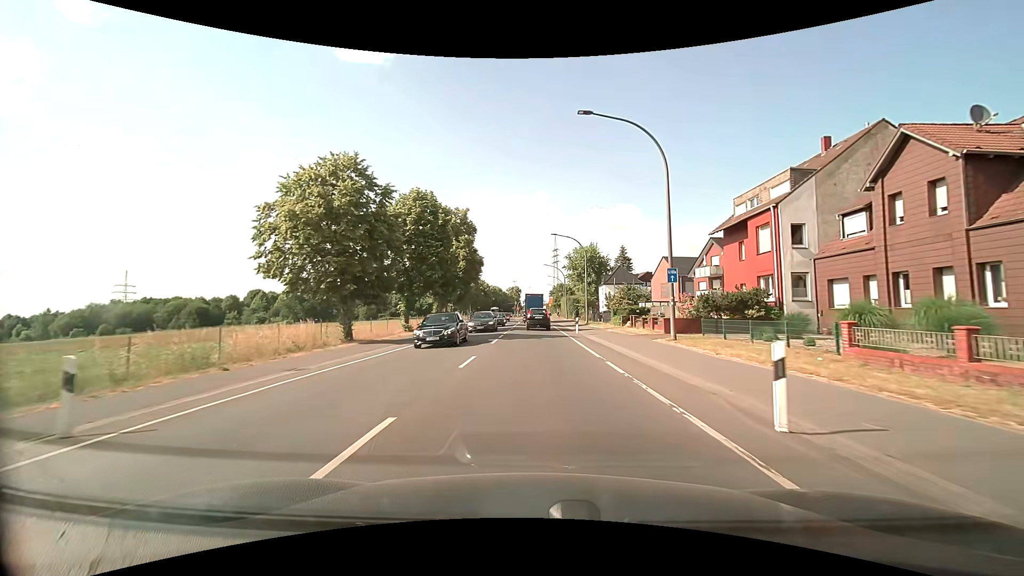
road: primary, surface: asphalt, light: Day
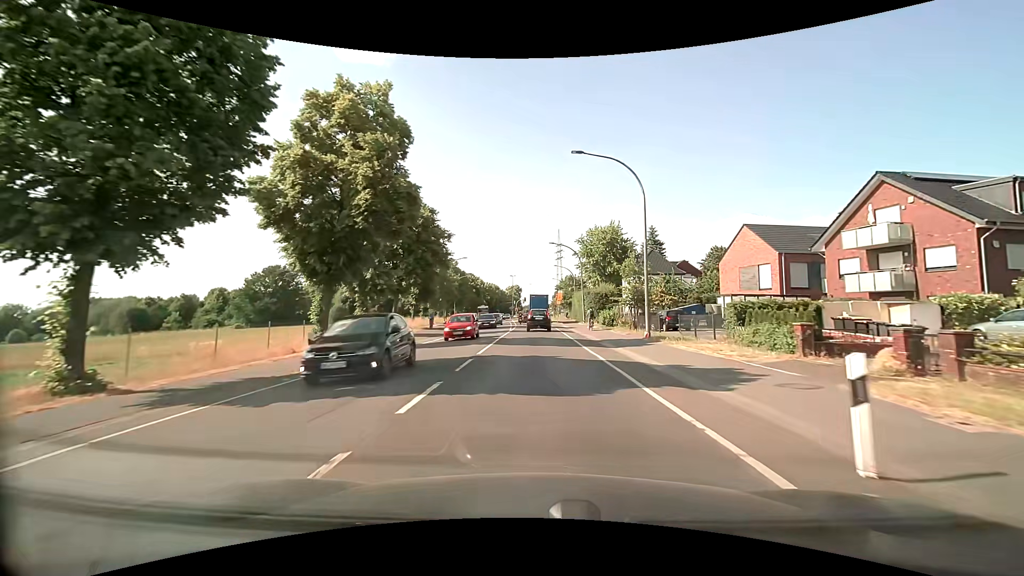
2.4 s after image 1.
(0.0, +29.4) m; 0°
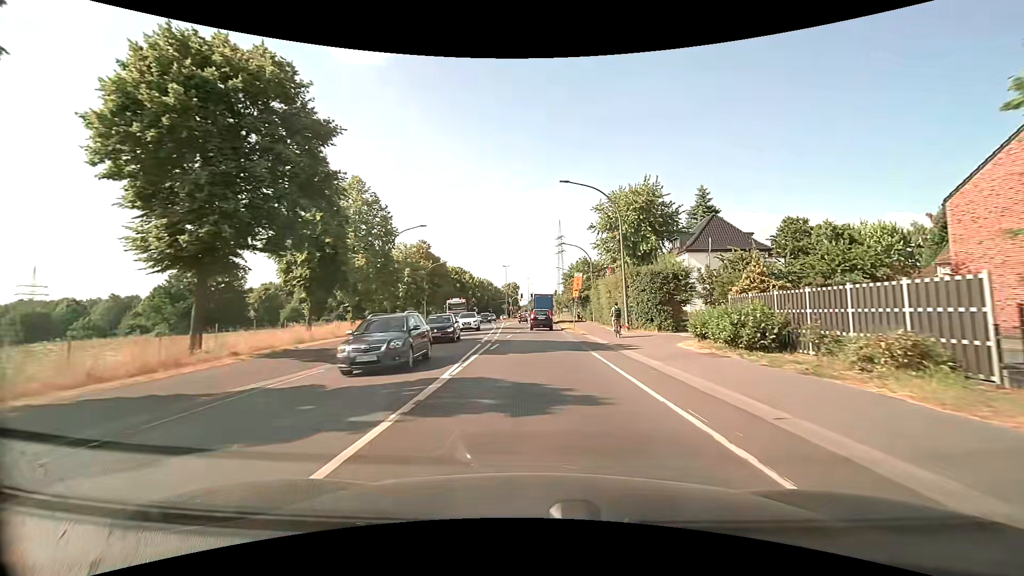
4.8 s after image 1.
(-0.1, +28.9) m; 0°
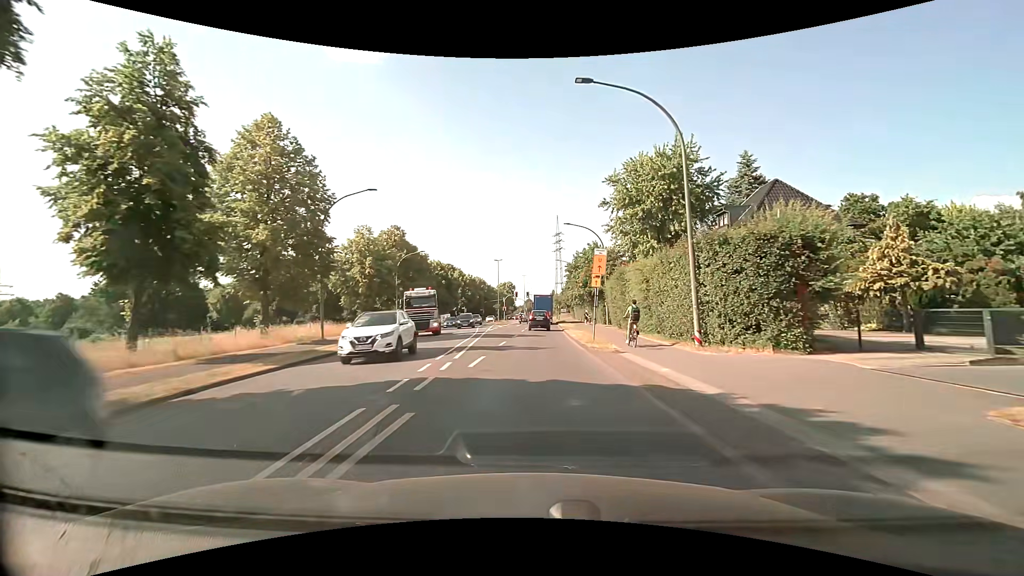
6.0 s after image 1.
(+0.1, +14.7) m; 0°
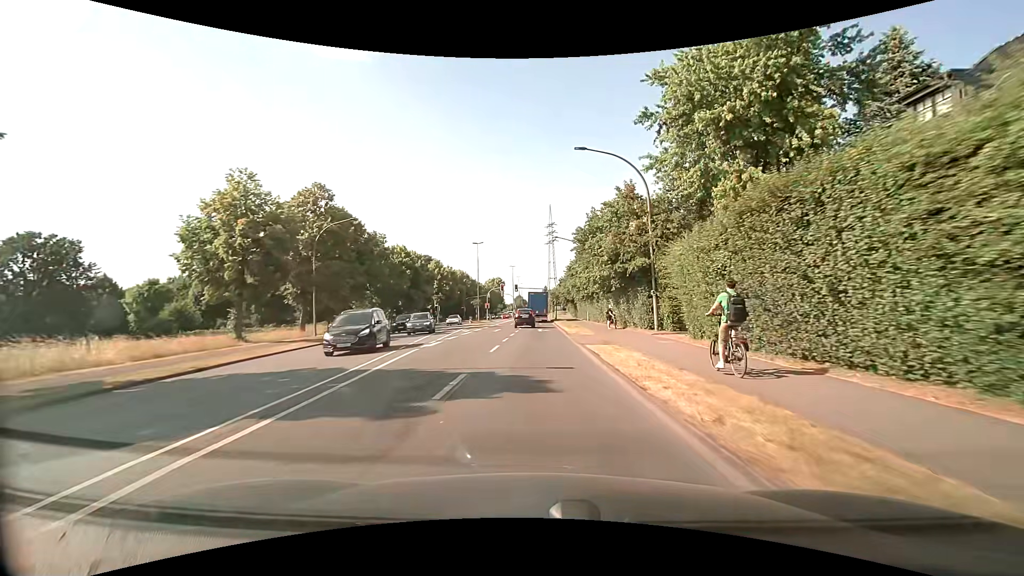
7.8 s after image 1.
(+0.2, +22.4) m; +1°
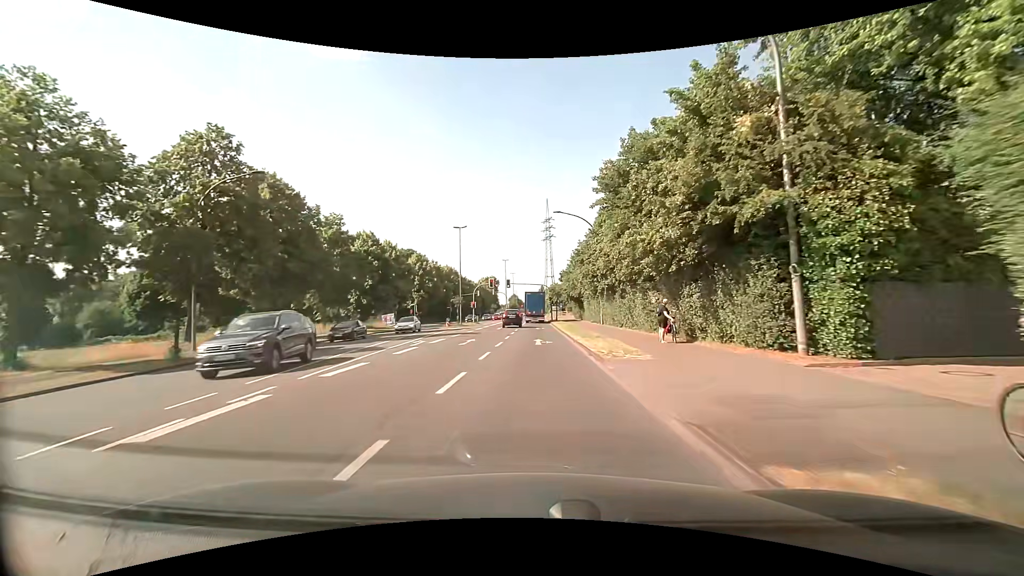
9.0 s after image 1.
(+0.1, +14.8) m; 0°
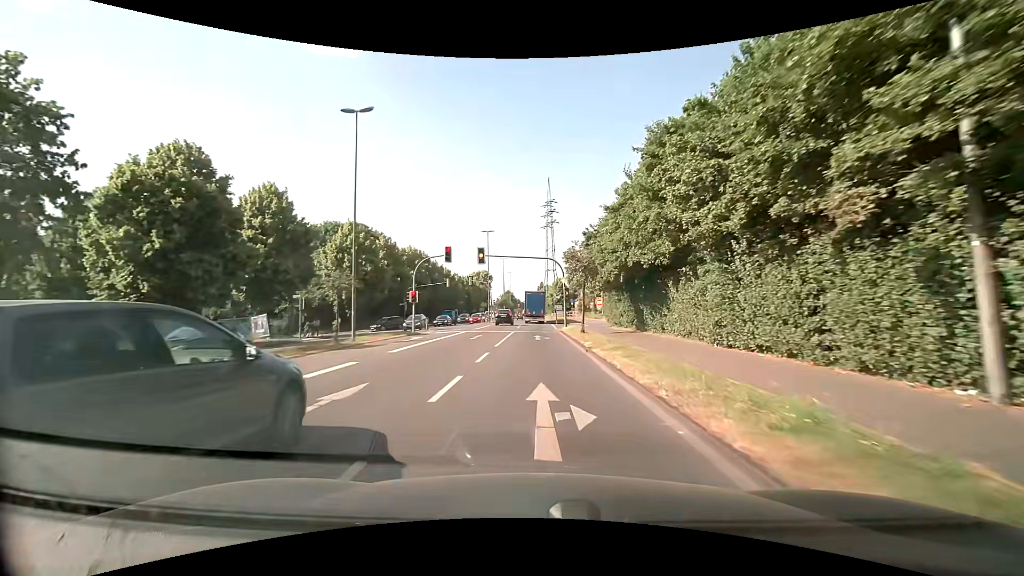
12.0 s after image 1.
(0.0, +36.7) m; 0°
